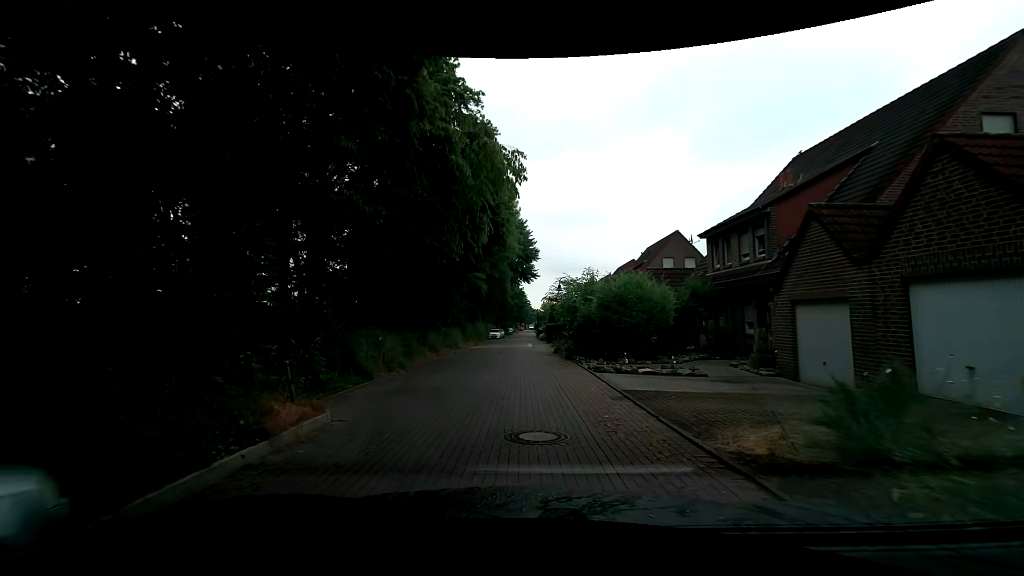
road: residential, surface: paving_stones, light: Day
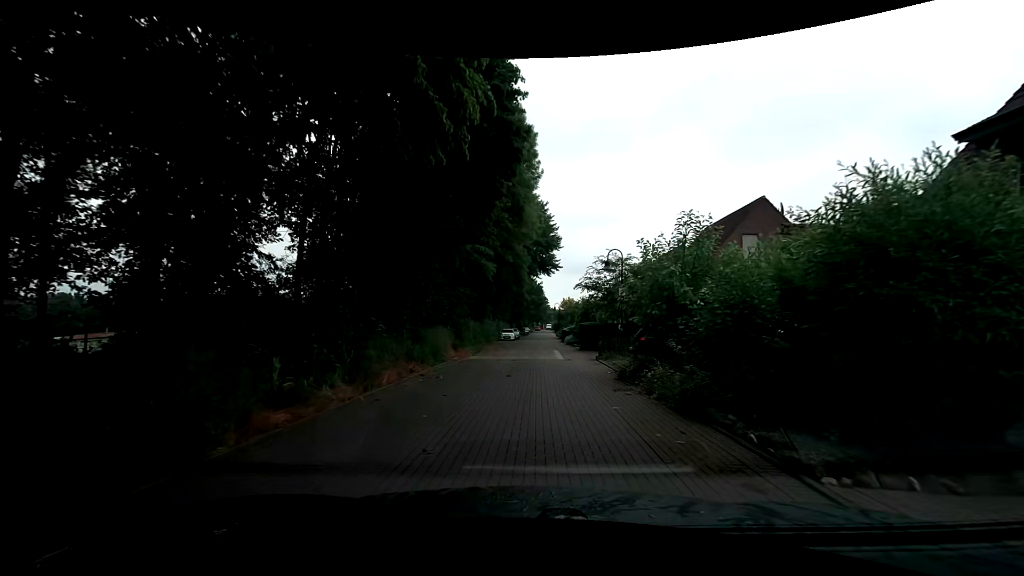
(-0.8, +12.9) m; -4°
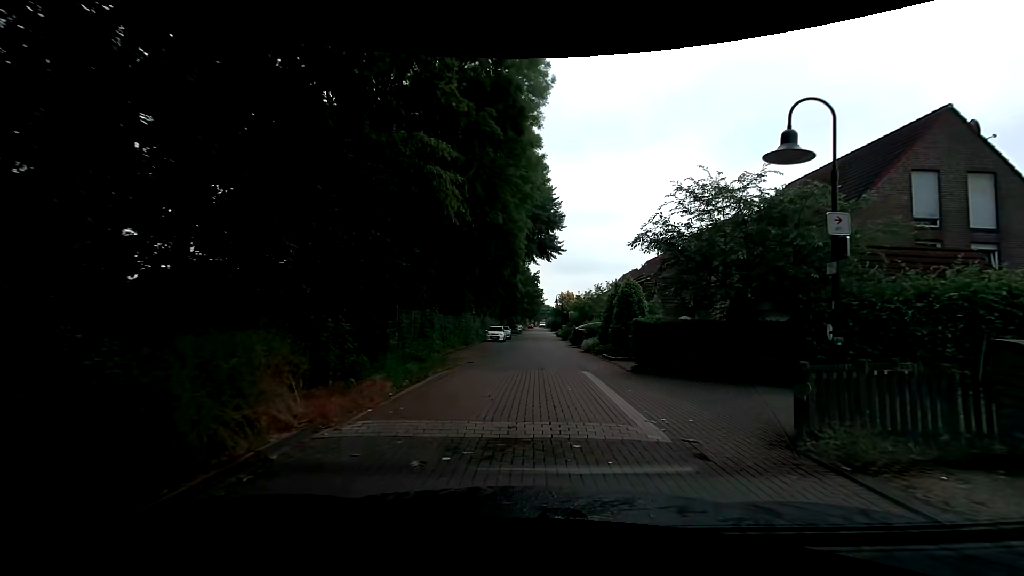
(-0.2, +14.8) m; 0°
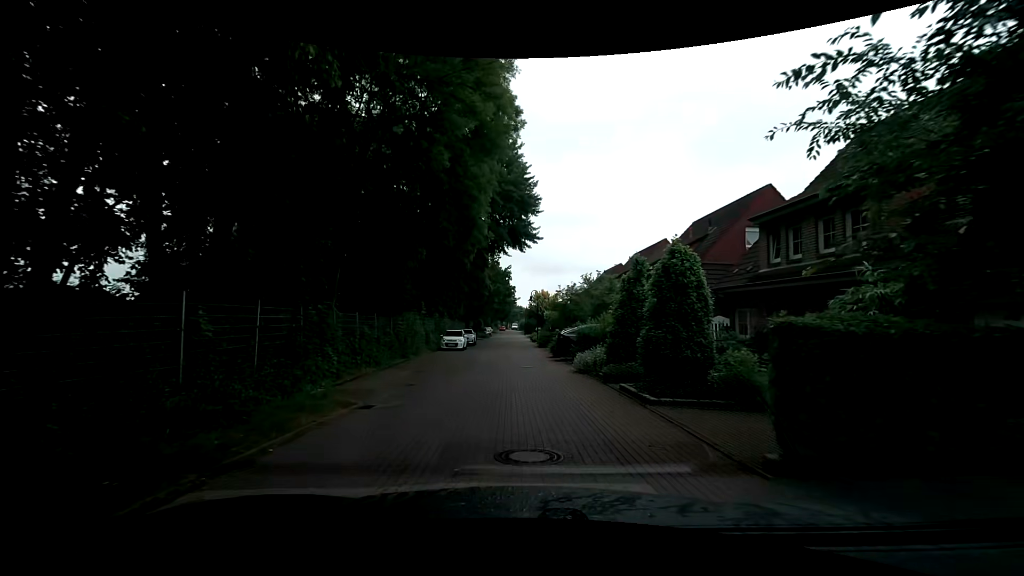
(+0.5, +9.9) m; +3°
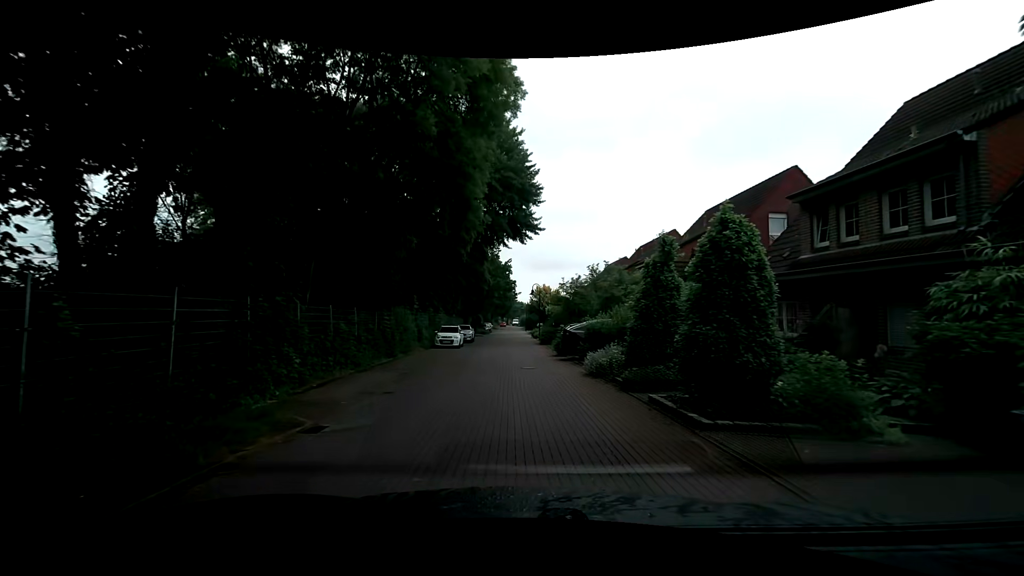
(+0.1, +2.6) m; +2°
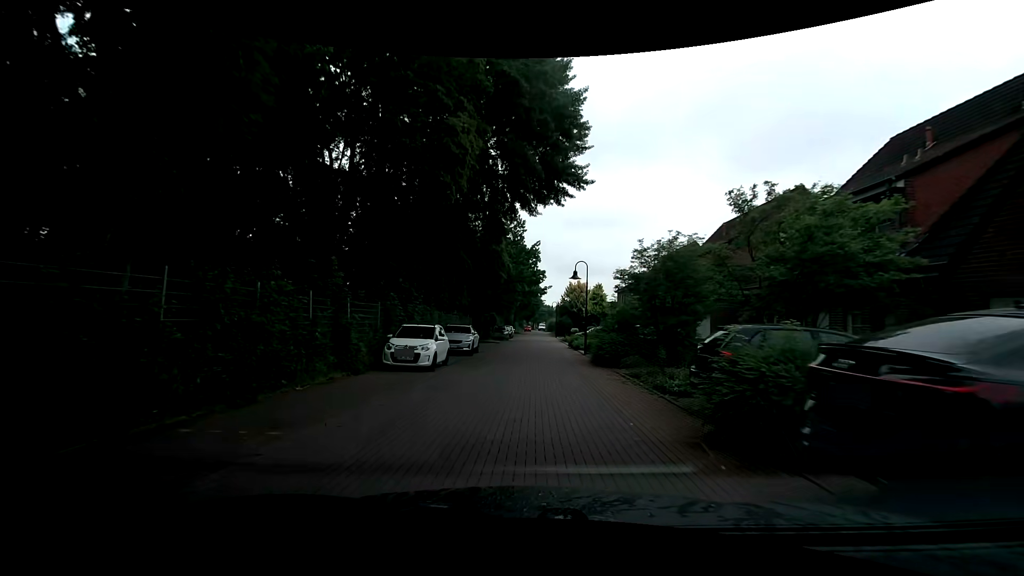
(-0.5, +16.6) m; -1°
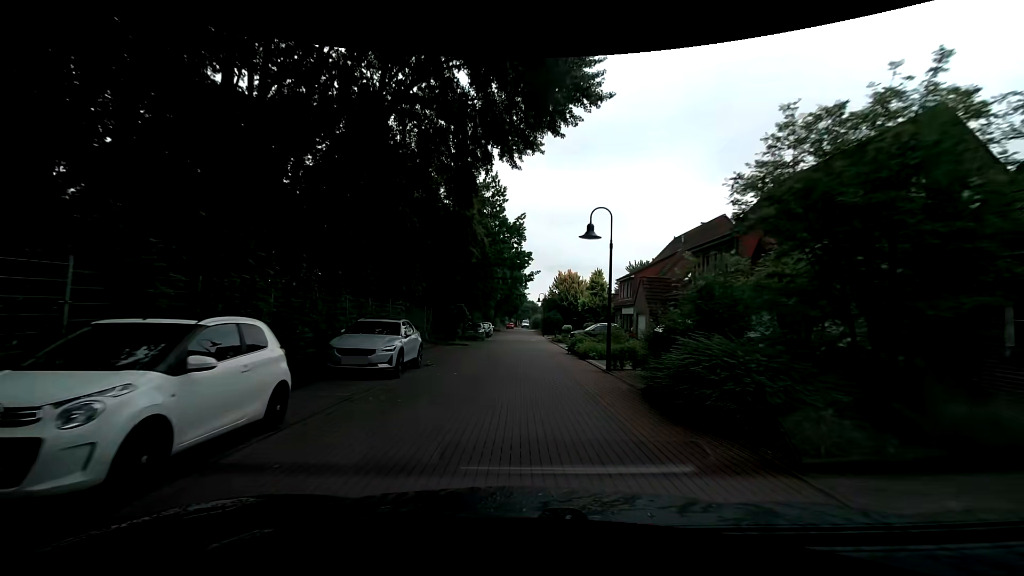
(-0.1, +11.4) m; 0°
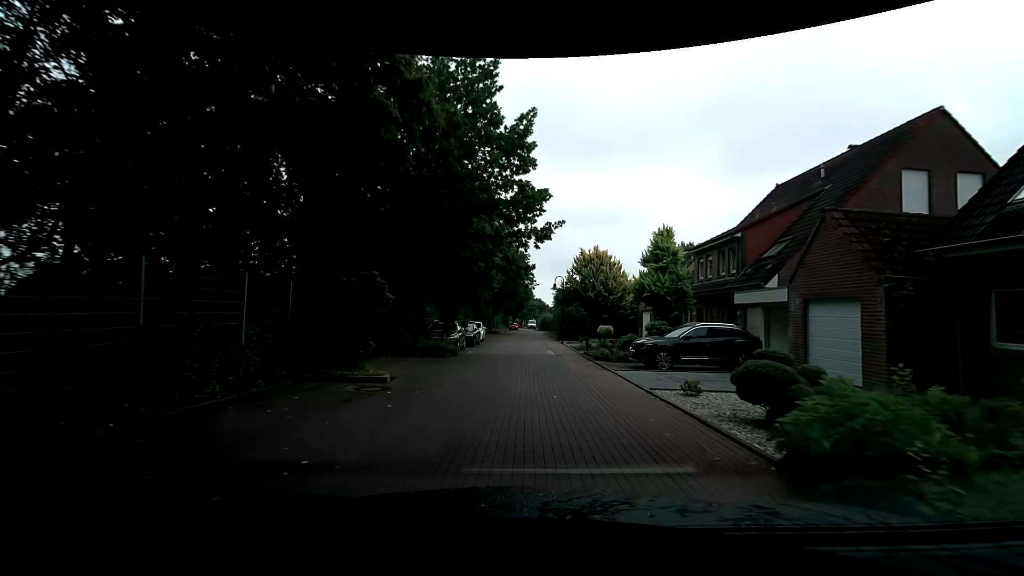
(0.0, +19.4) m; -1°
